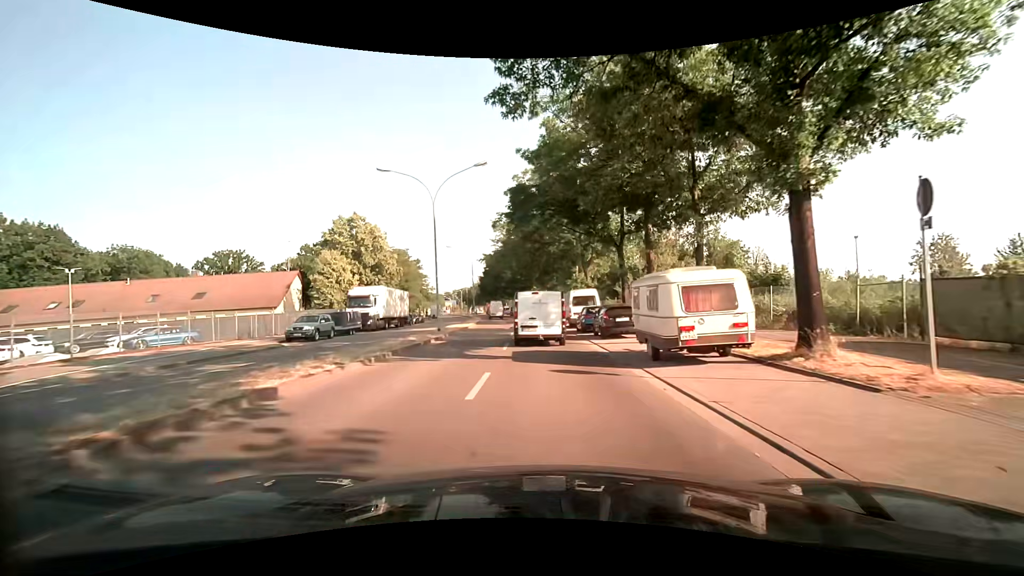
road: secondary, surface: asphalt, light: Day
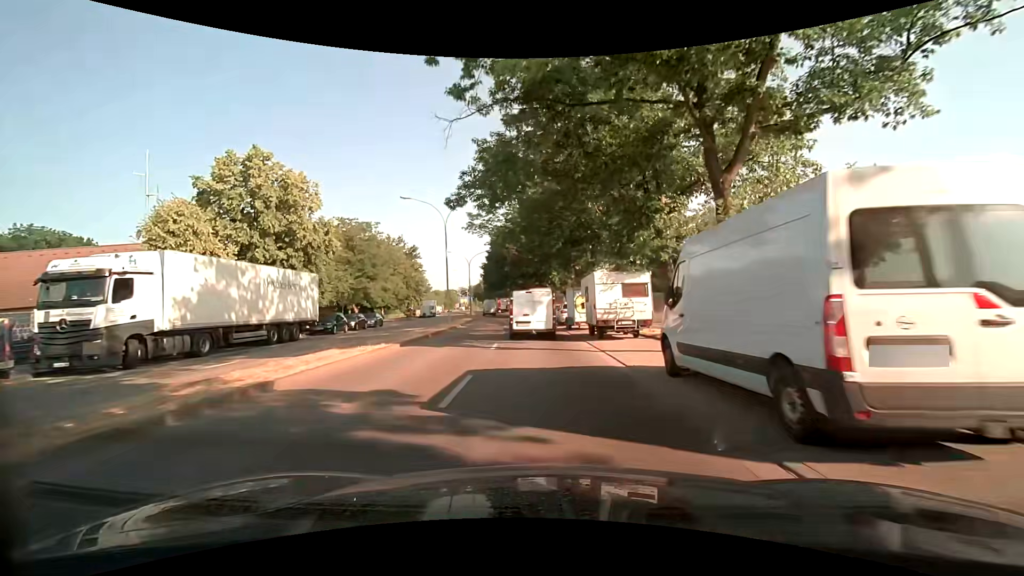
(-0.2, +28.0) m; -2°
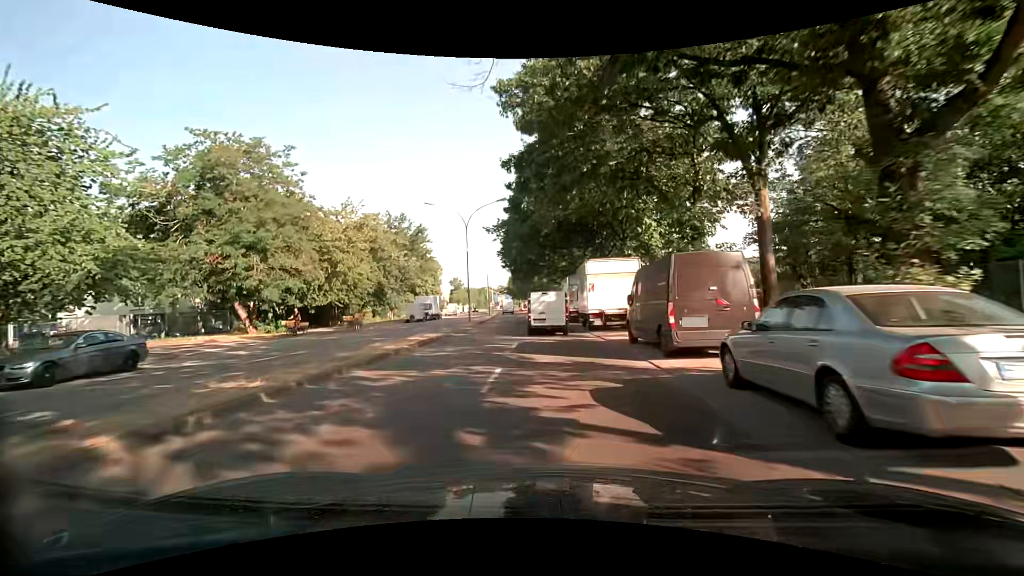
(-1.6, +35.2) m; -5°
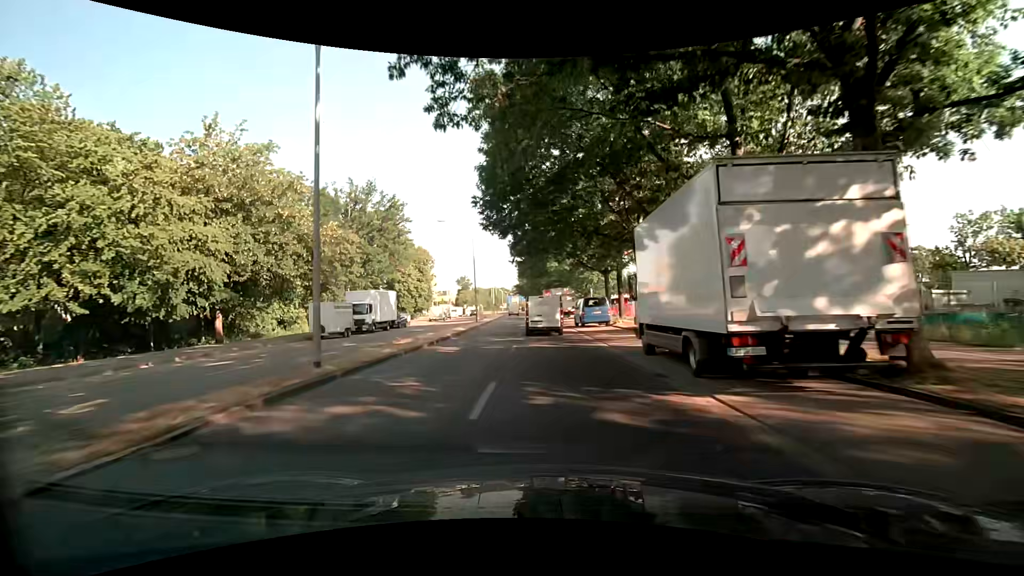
(-0.5, +28.7) m; -2°
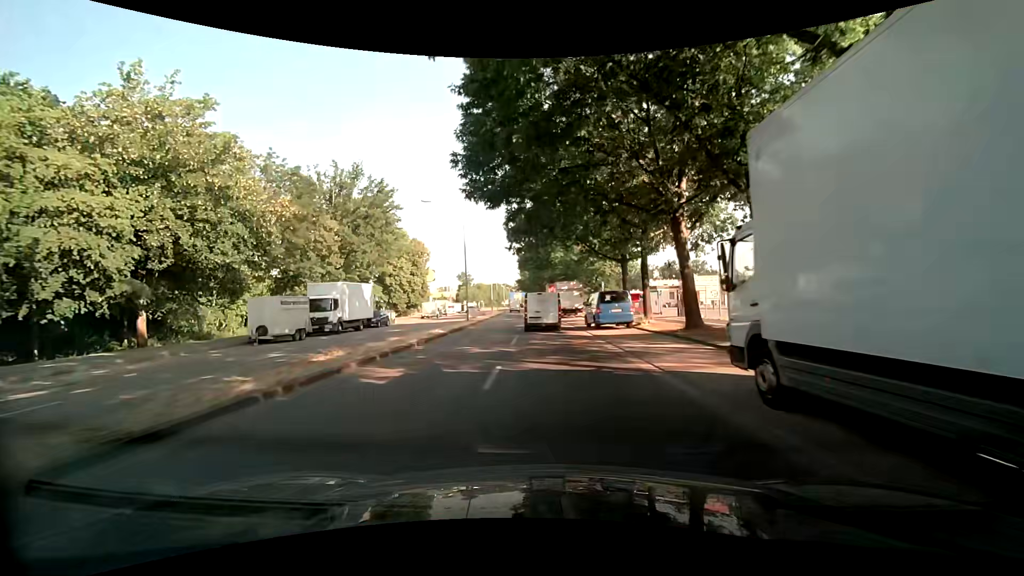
(0.0, +7.2) m; 0°
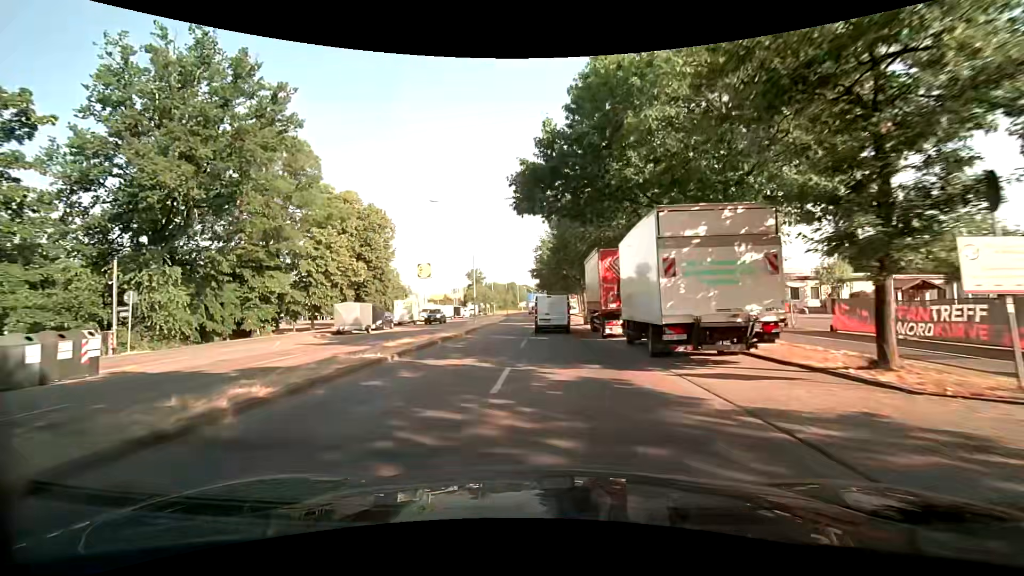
(-0.8, +36.3) m; -2°
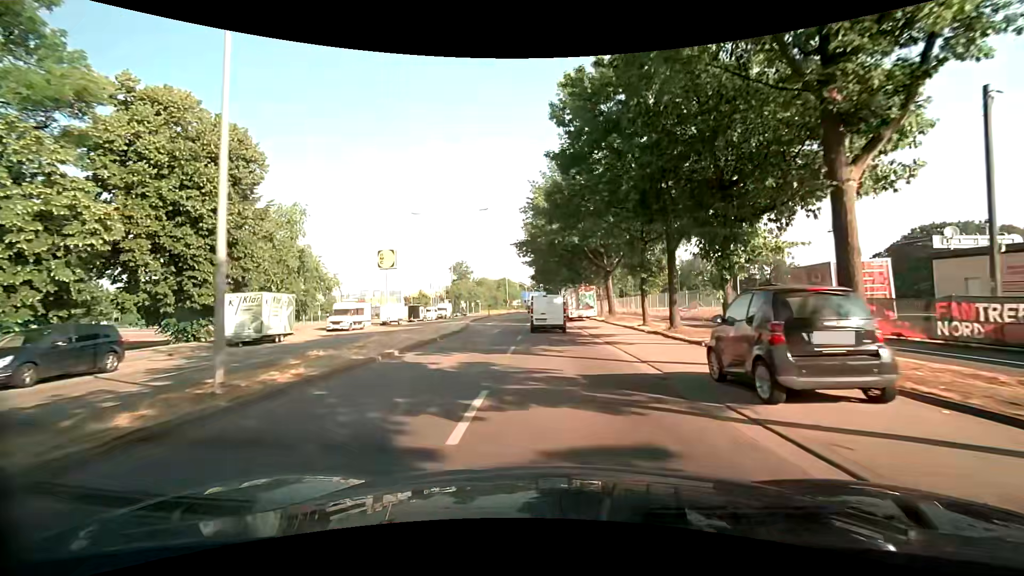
(0.0, +30.0) m; 0°
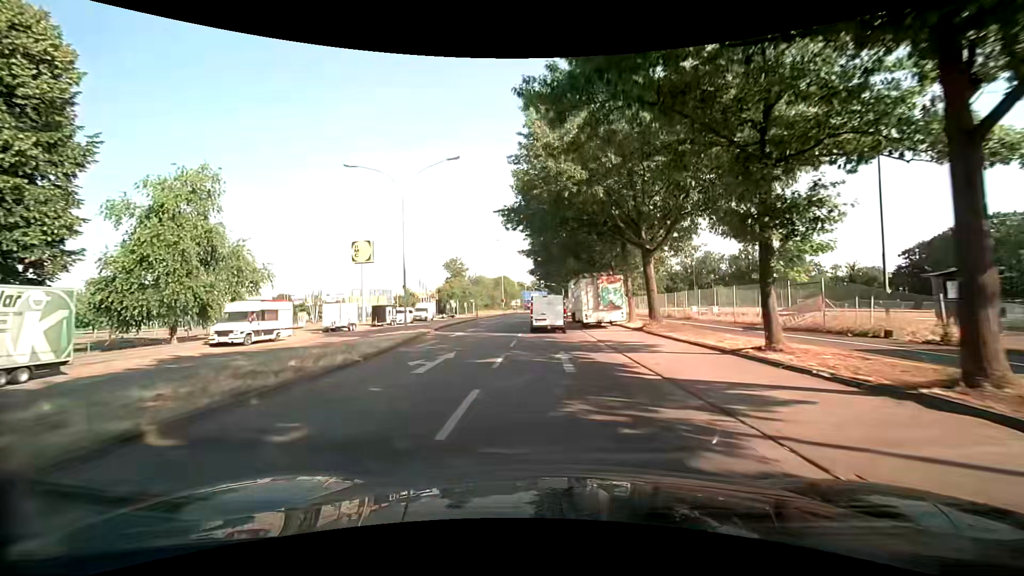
(+0.1, +14.9) m; 0°
(0, +10) (0, +20) (0, +30) (0, +40) (0, +50) (0, +60) (0, +70) (0, +80) (0, +90) (0, +100) m
